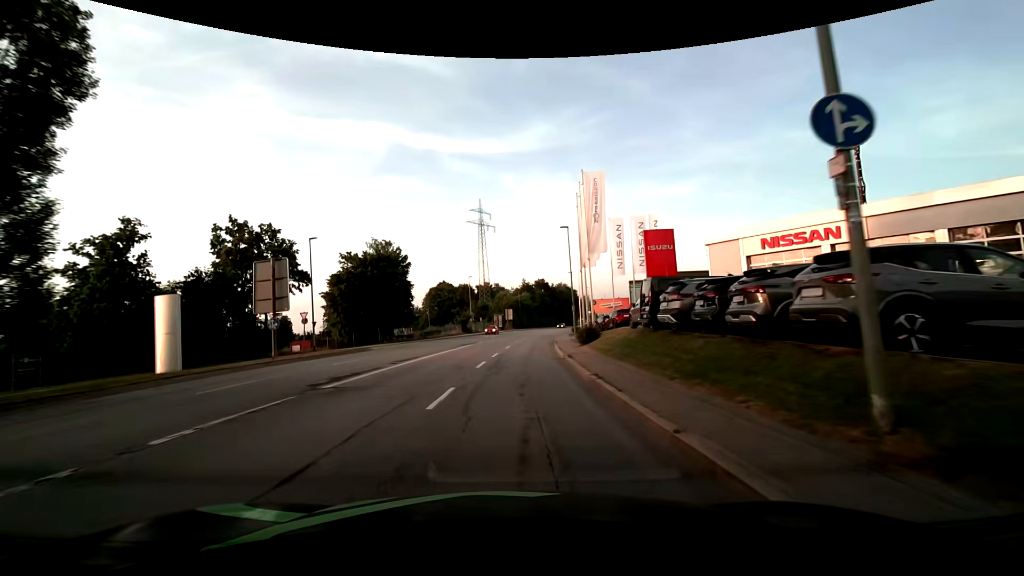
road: tertiary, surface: asphalt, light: Day
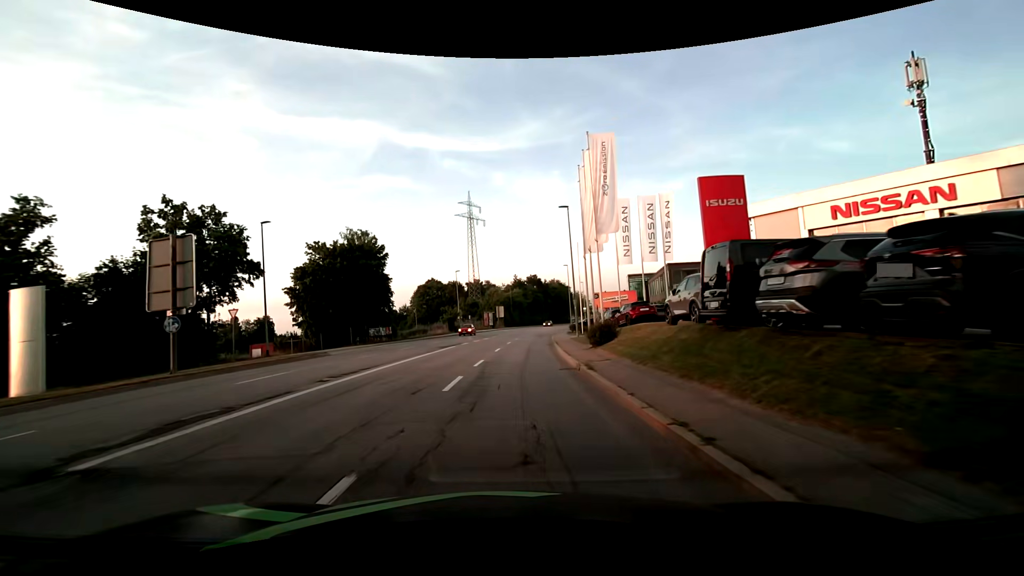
(+0.2, +6.9) m; +2°
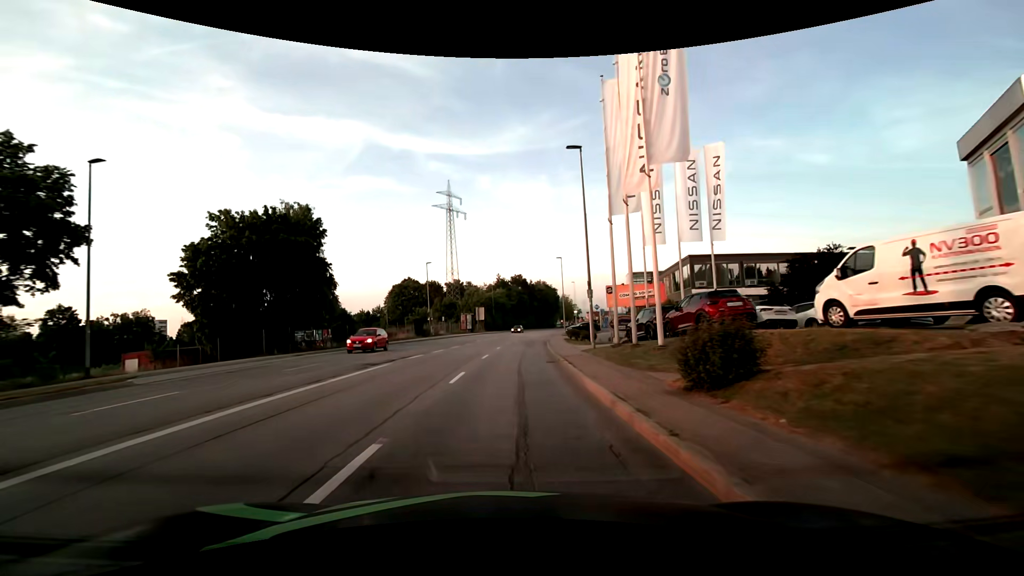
(+0.1, +14.0) m; +1°
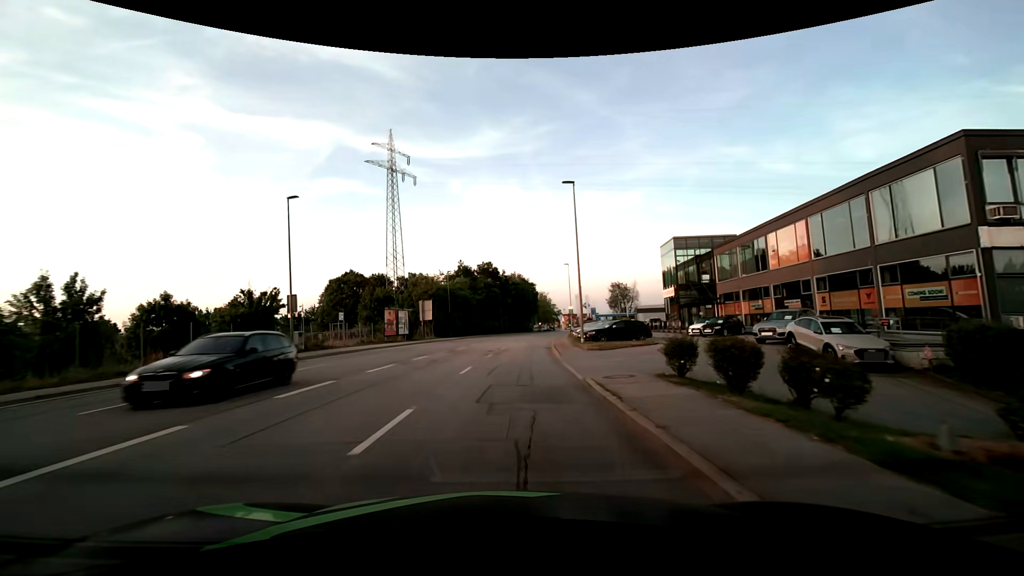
(+1.2, +35.8) m; +3°
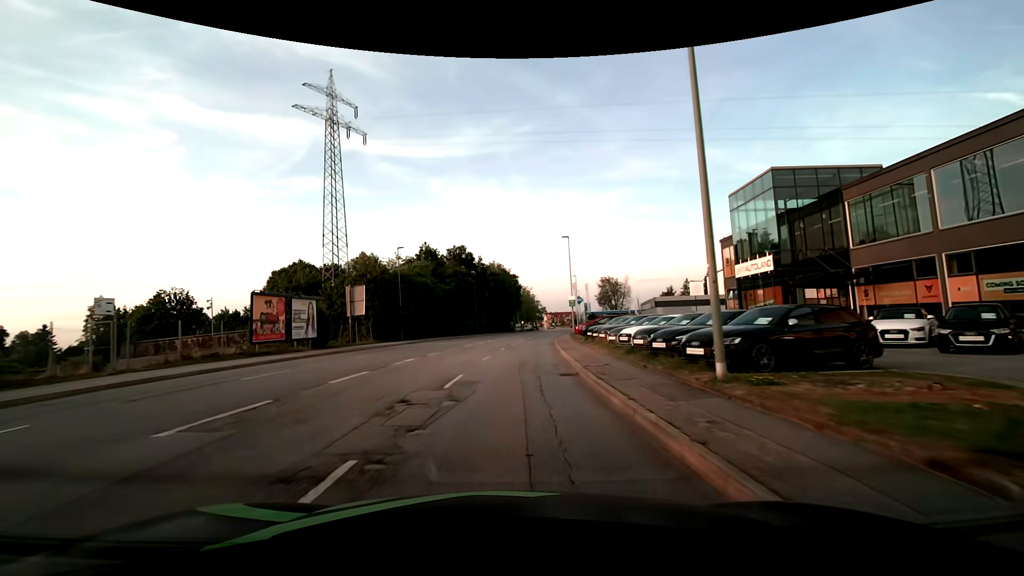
(+0.4, +22.0) m; +2°
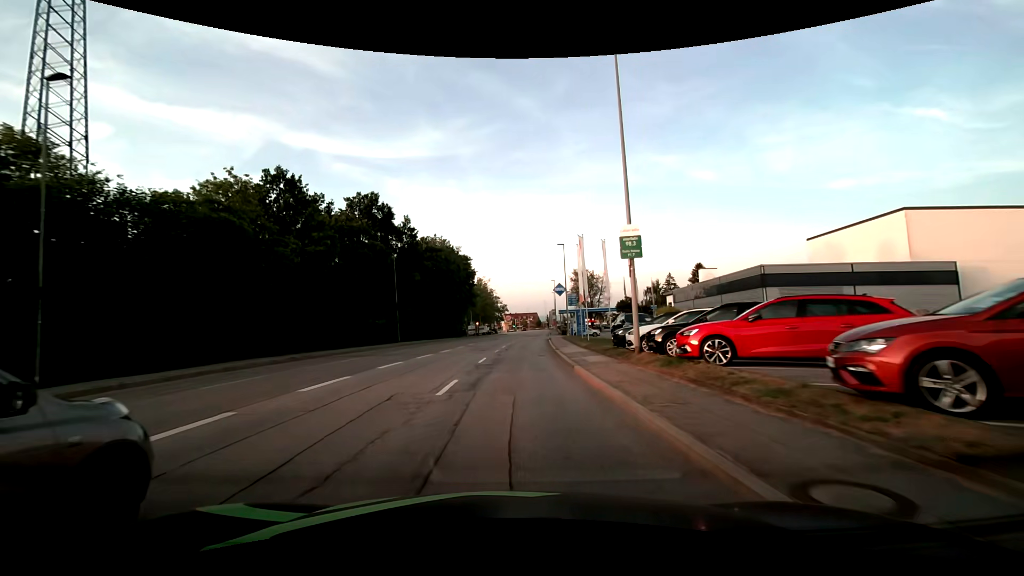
(+1.6, +37.2) m; +5°
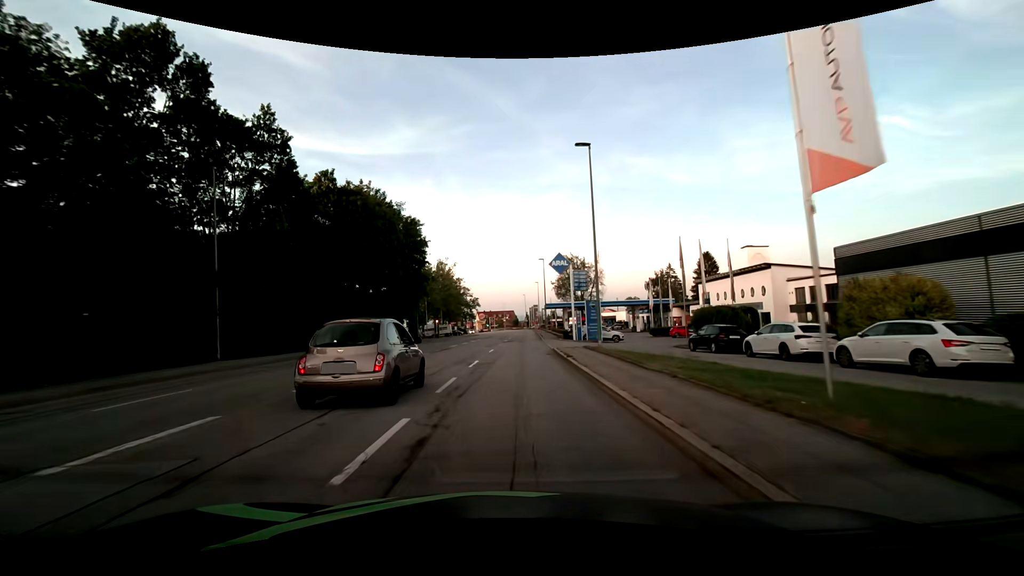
(+0.7, +30.3) m; +2°
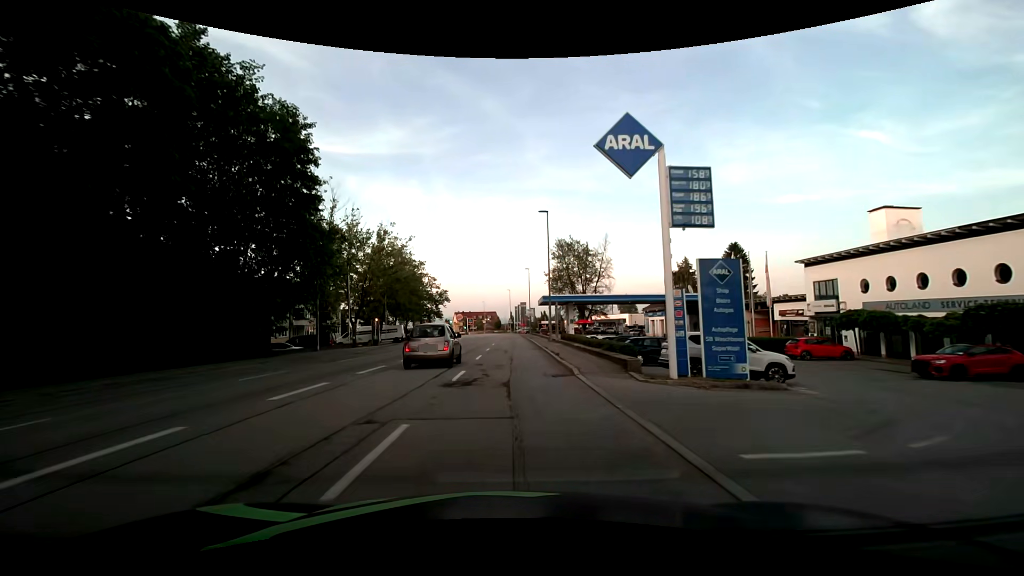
(+1.0, +30.7) m; +3°
(0, +10) (0, +20) (0, +30) (0, +40) (+1, +50) (0, +60) (0, +70) (0, +80) (0, +90) (0, +100) m
